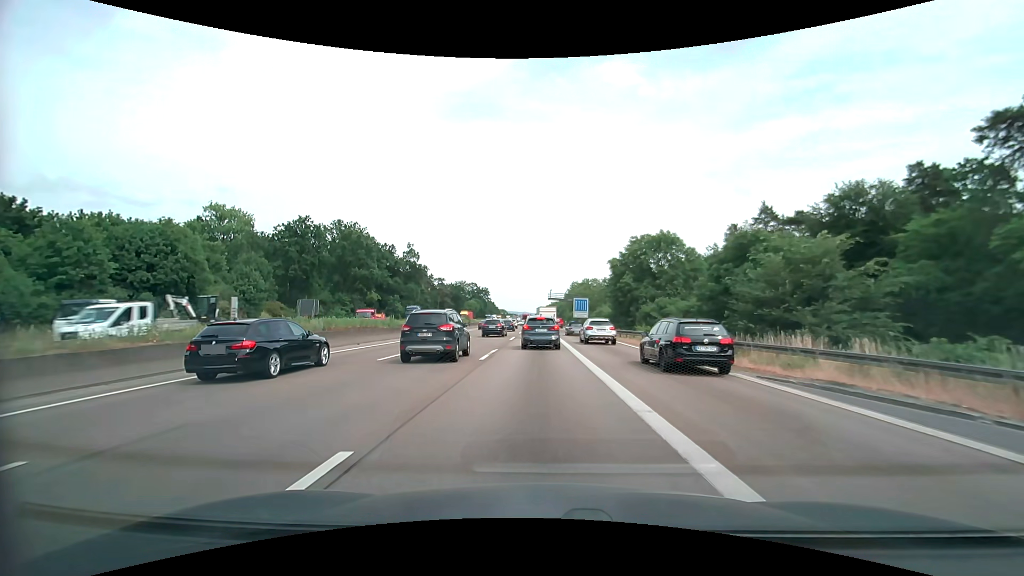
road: motorway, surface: asphalt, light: Day
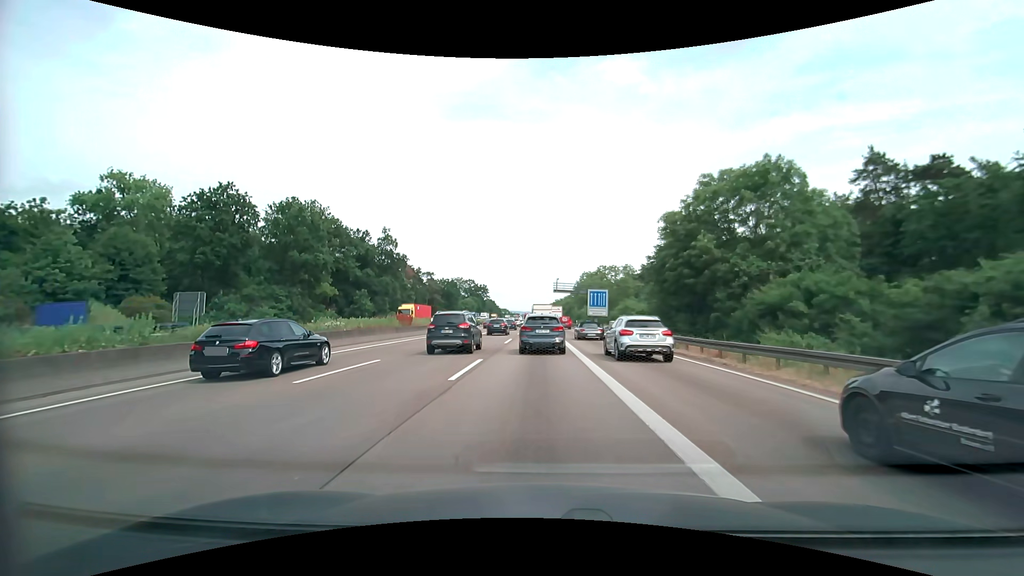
(0.0, +23.9) m; 0°
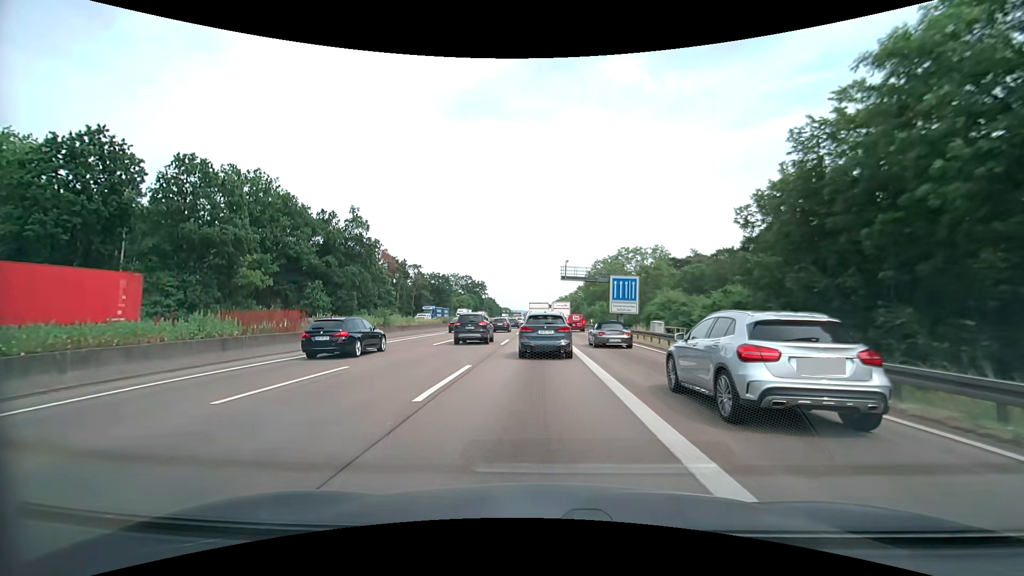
(0.0, +20.7) m; -1°
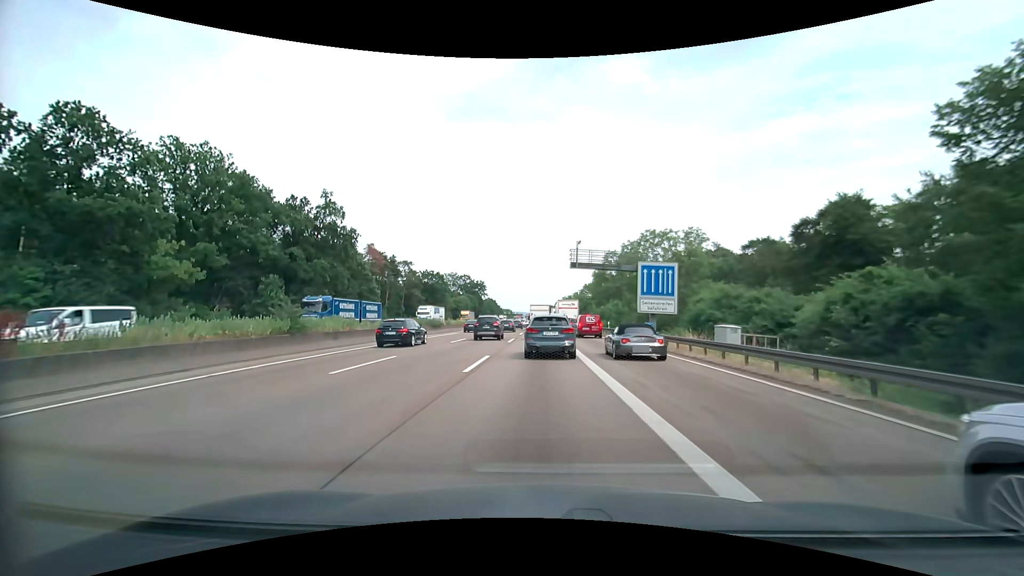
(0.0, +13.2) m; 0°
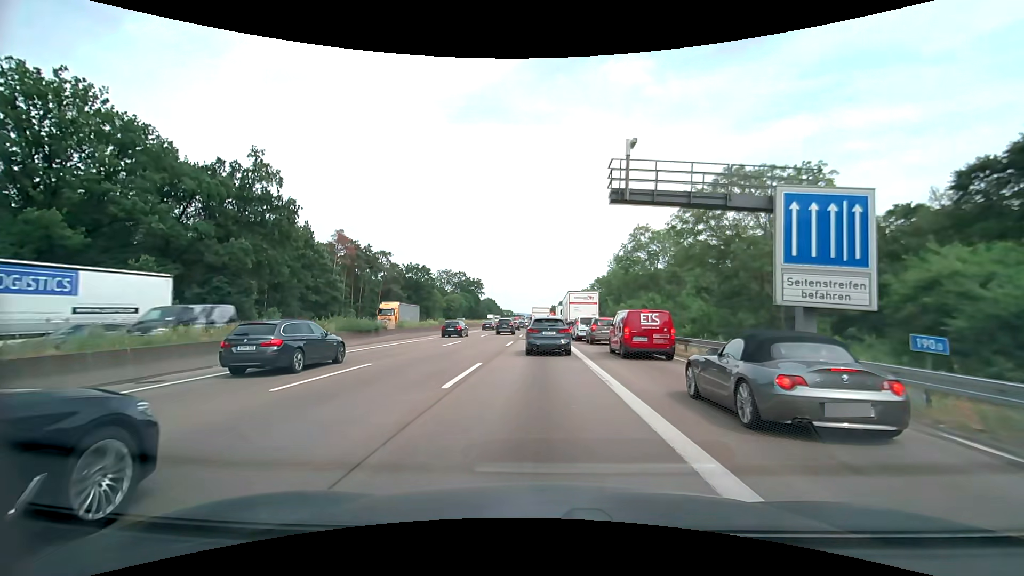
(-0.2, +21.0) m; 0°
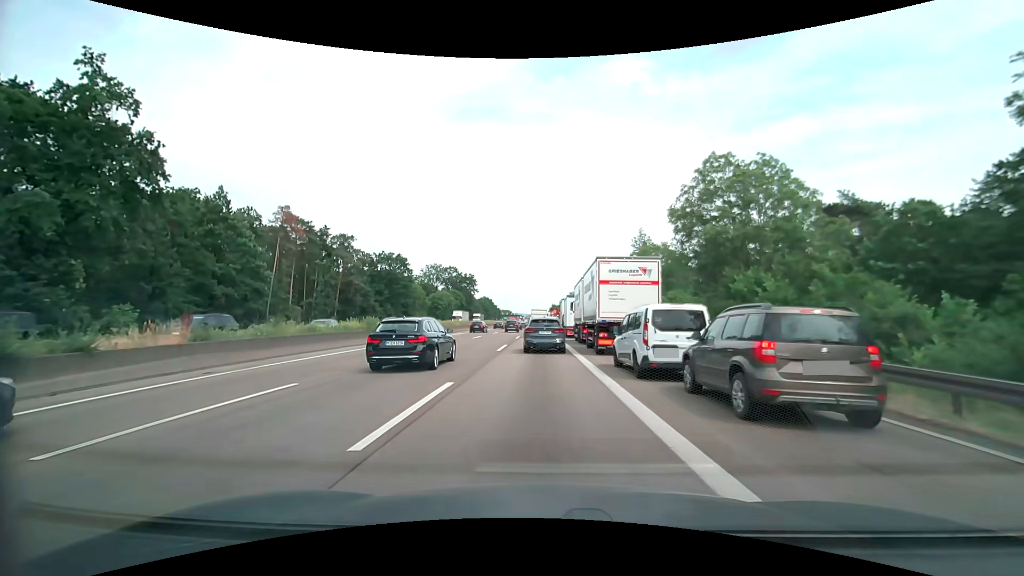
(-0.2, +23.0) m; -1°
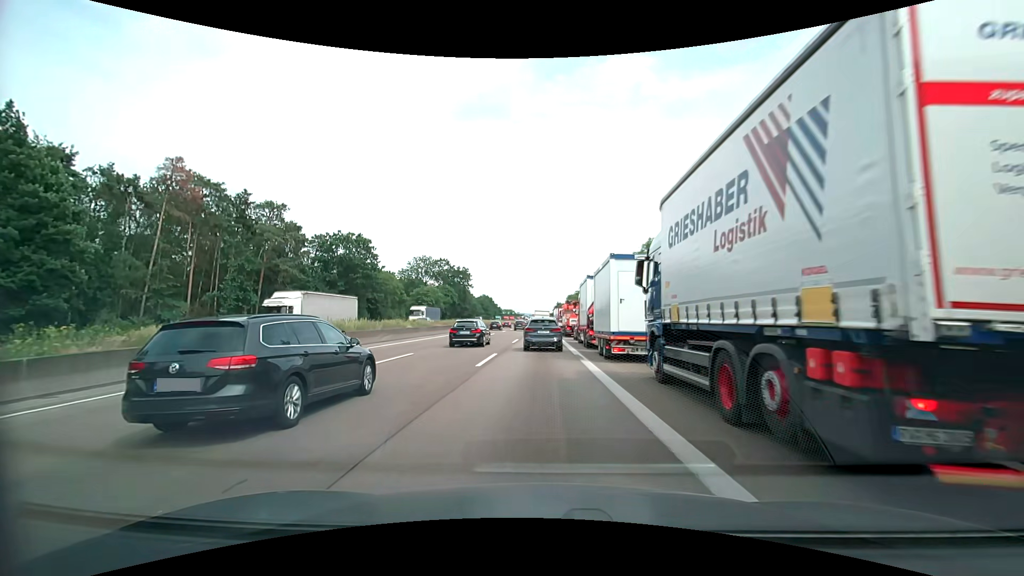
(+0.1, +26.2) m; -1°
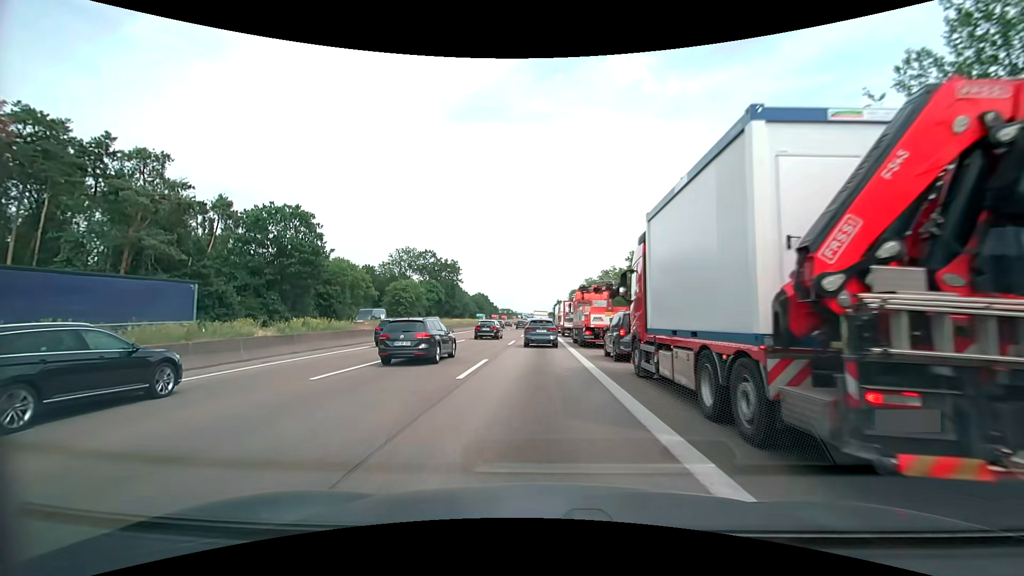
(+0.3, +21.5) m; +1°
(0, +10) (0, +20) (0, +30) (0, +40) (0, +50) (0, +60) (0, +70) (0, +80) (0, +90) (0, +100) m
